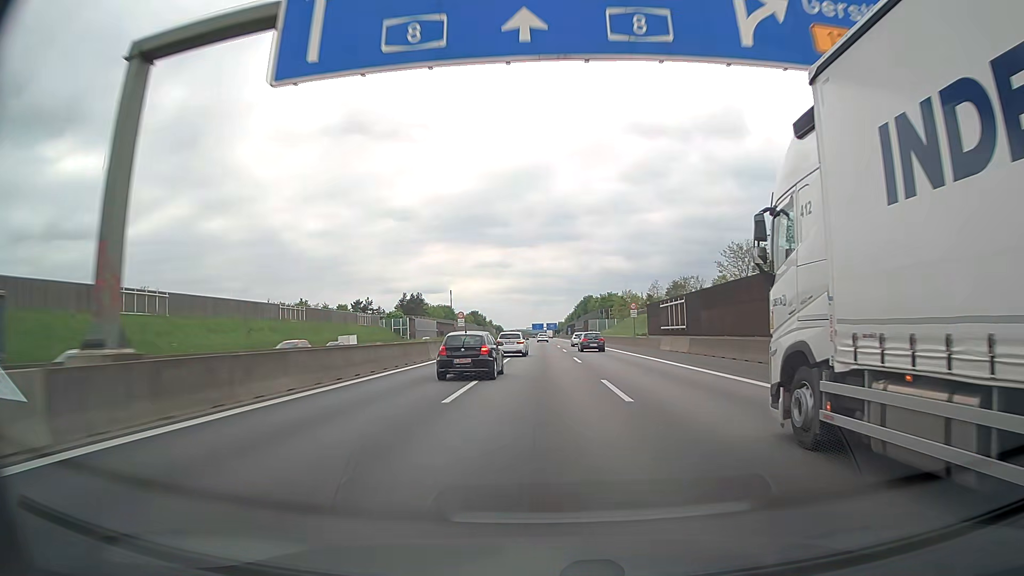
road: motorway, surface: asphalt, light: Day
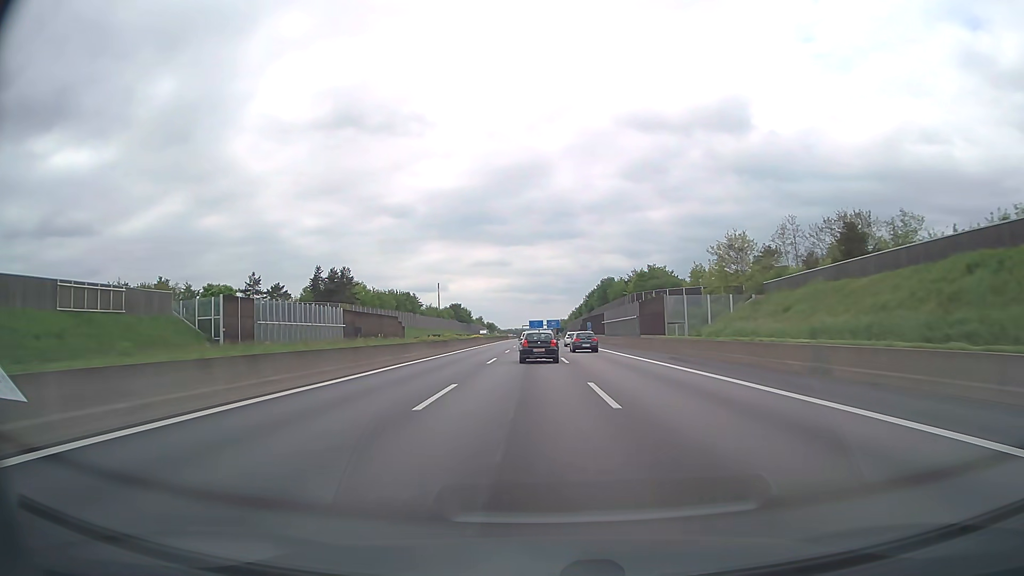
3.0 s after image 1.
(-0.1, +92.3) m; 0°
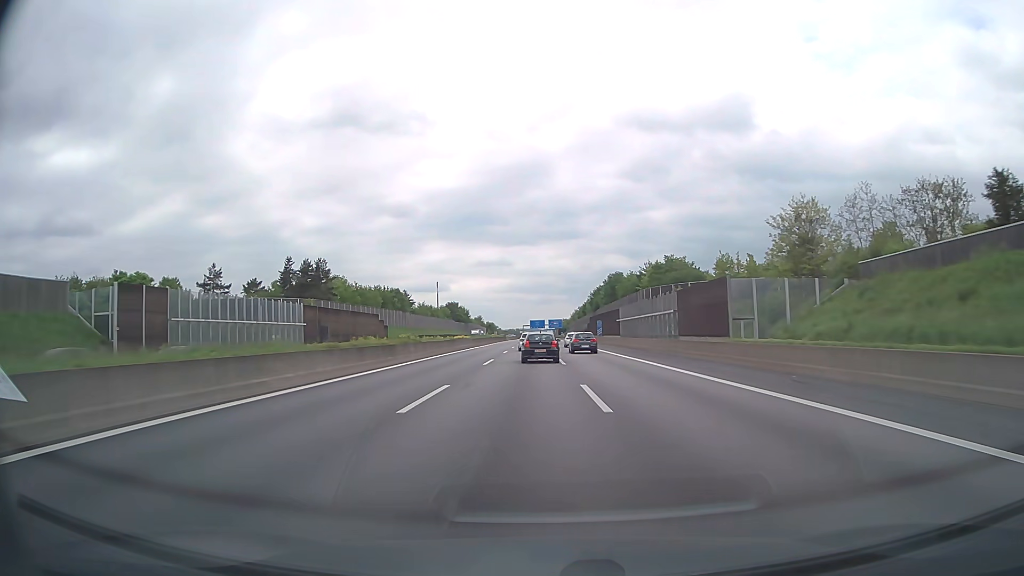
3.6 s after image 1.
(0.0, +18.5) m; 0°
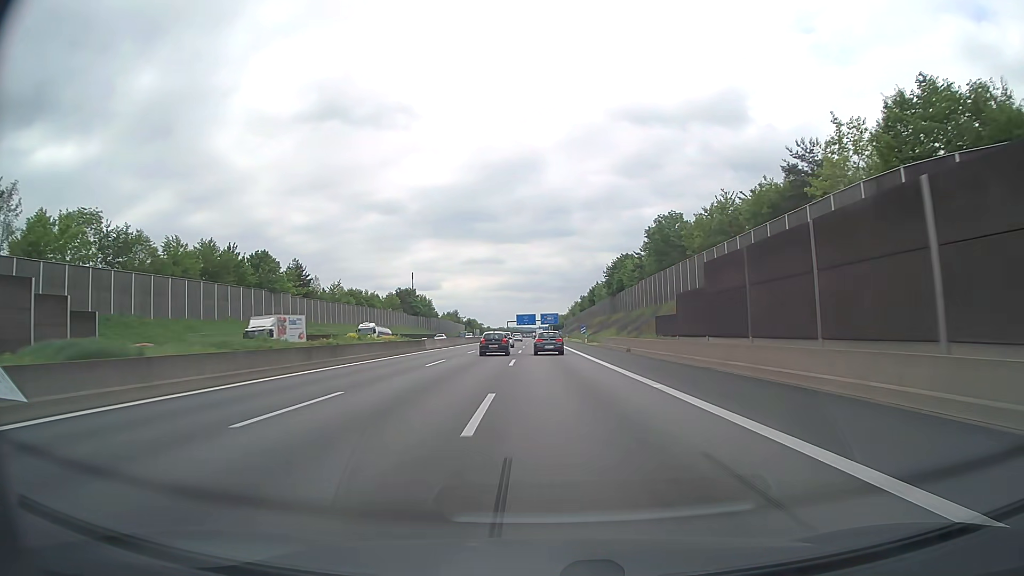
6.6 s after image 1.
(+0.9, +92.7) m; +1°
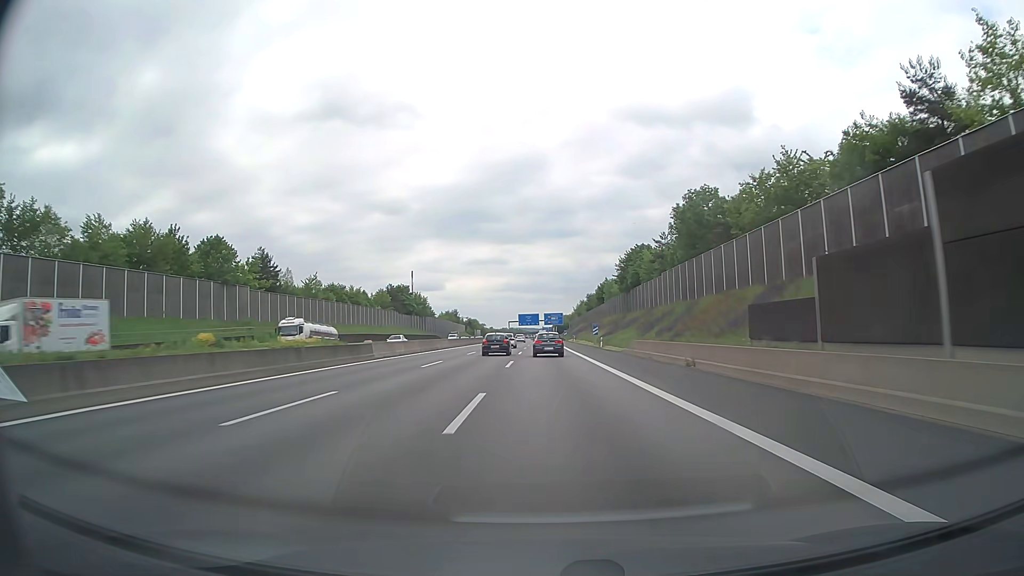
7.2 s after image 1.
(-0.1, +18.4) m; 0°
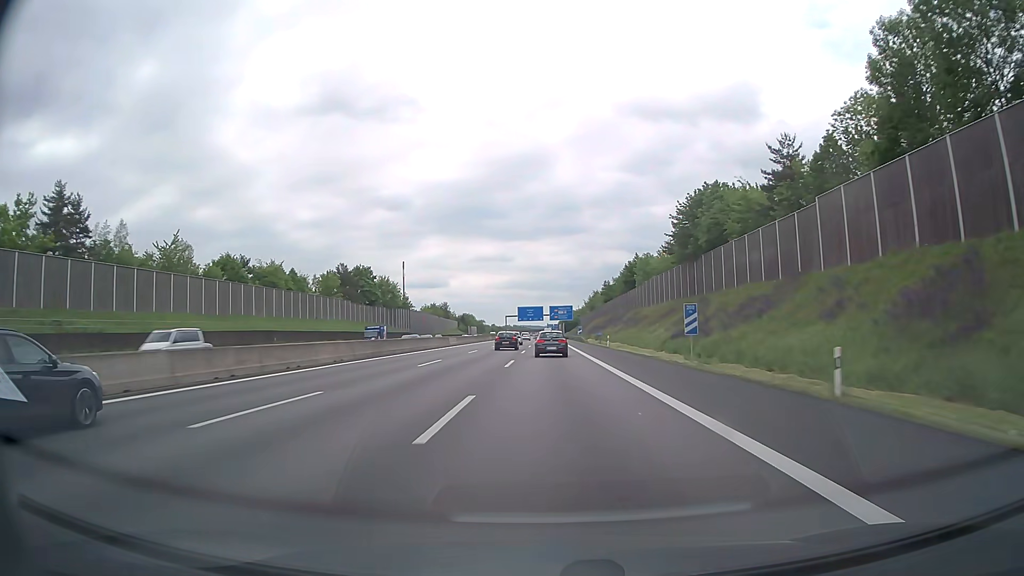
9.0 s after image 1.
(-0.2, +55.1) m; 0°
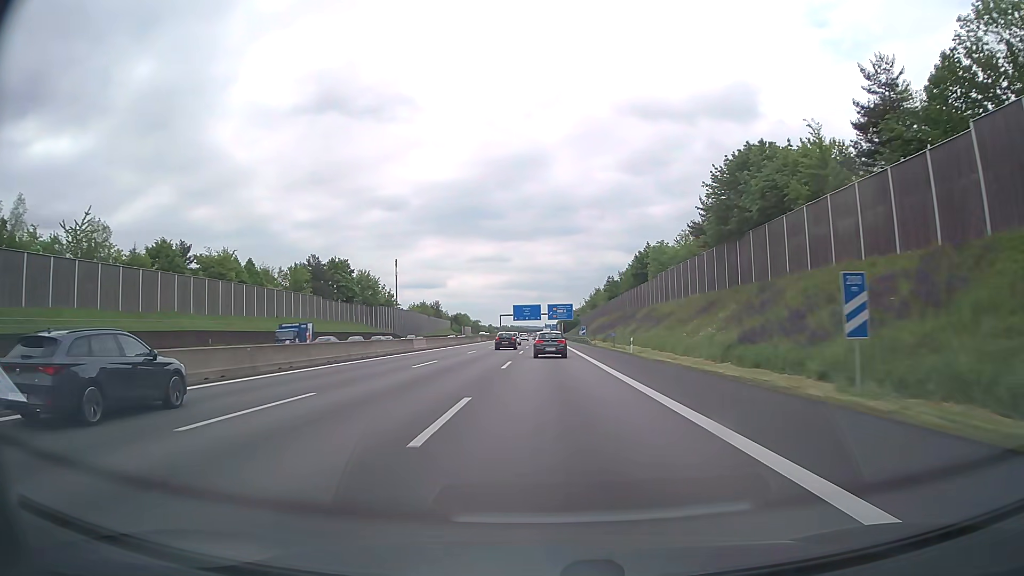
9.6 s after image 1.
(0.0, +18.3) m; 0°
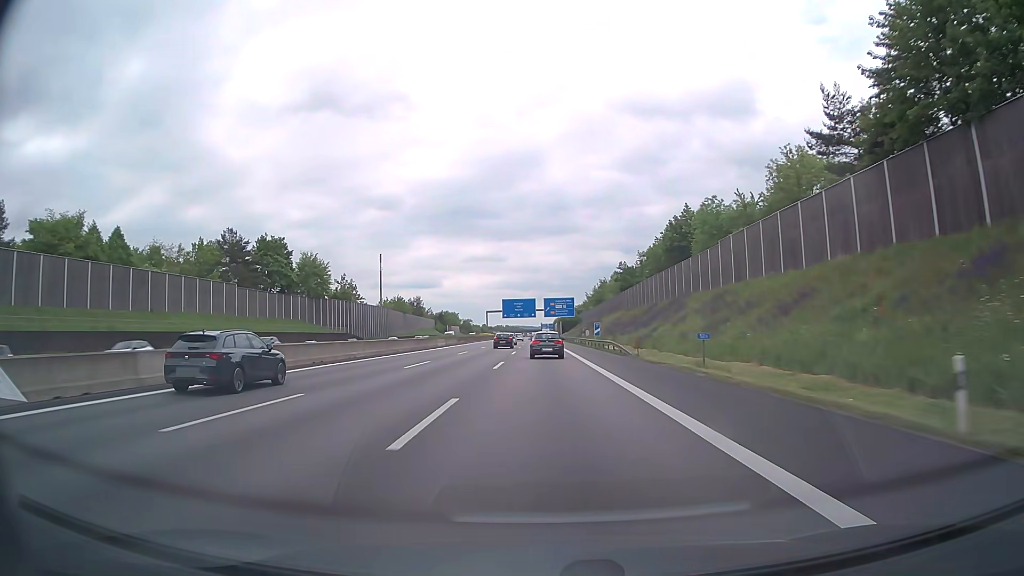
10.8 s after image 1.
(+0.2, +36.7) m; 0°
(0, +10) (0, +20) (0, +30) (0, +40) (0, +50) (0, +60) (0, +70) (0, +80) (0, +90) (0, +100) m
